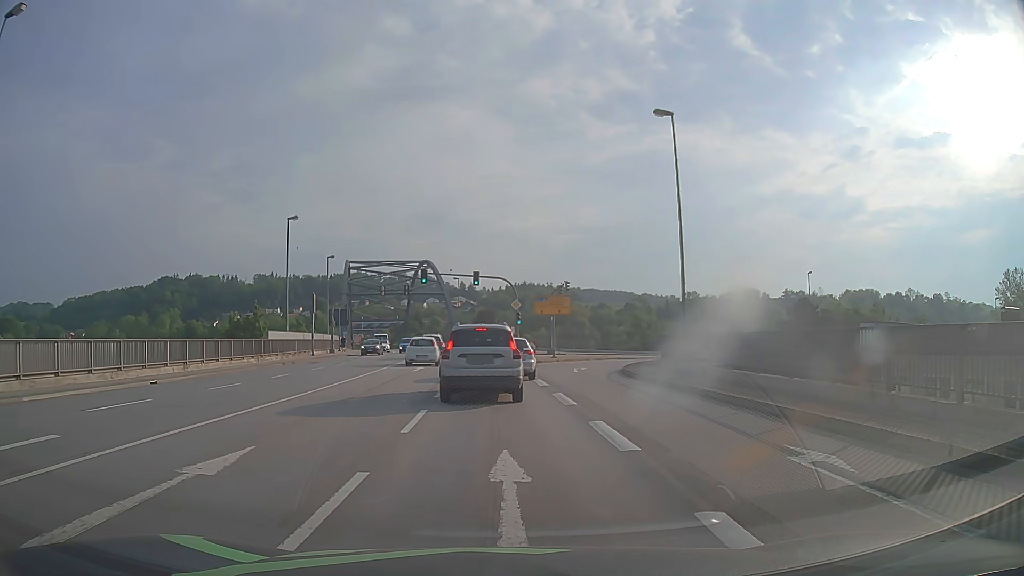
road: primary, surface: asphalt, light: Day
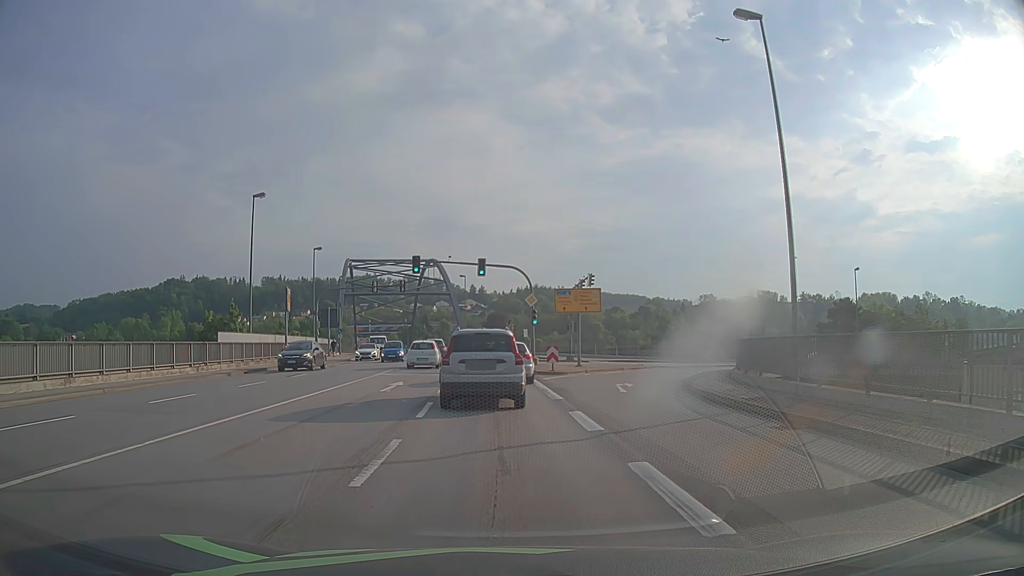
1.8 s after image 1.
(-0.1, +9.3) m; -1°
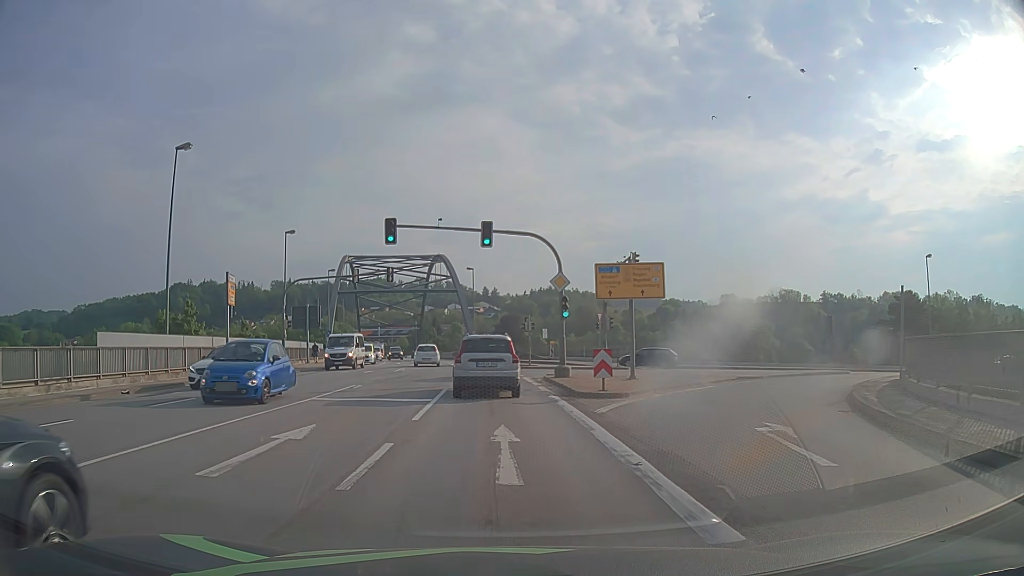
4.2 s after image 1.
(-0.1, +12.2) m; -1°
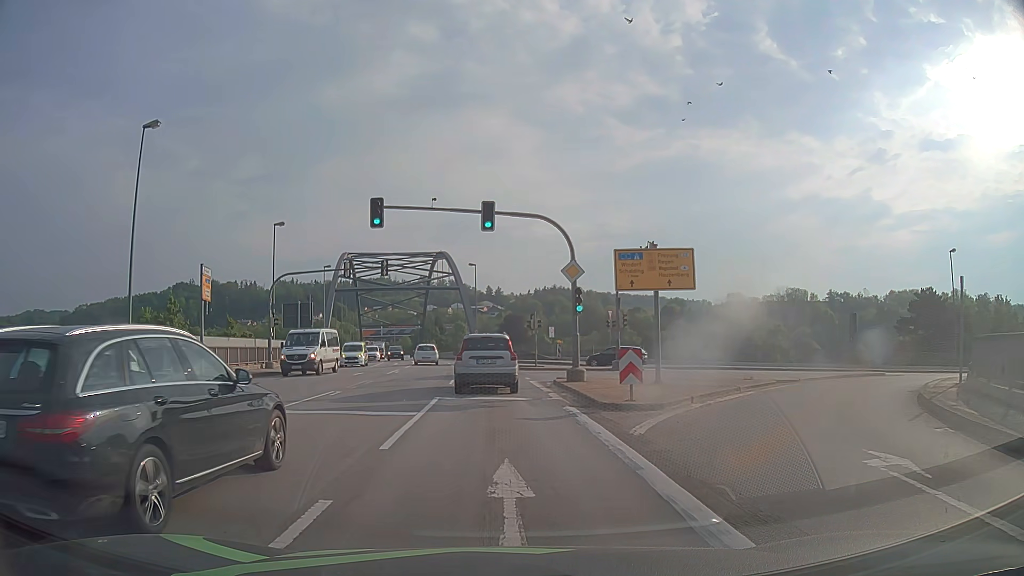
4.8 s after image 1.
(0.0, +3.6) m; -1°
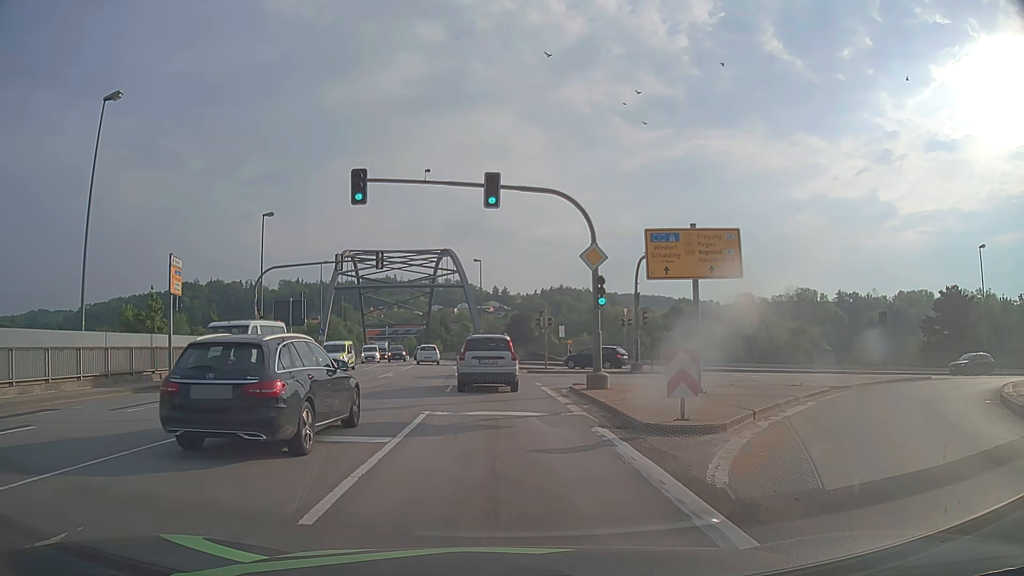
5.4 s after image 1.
(0.0, +3.8) m; -1°
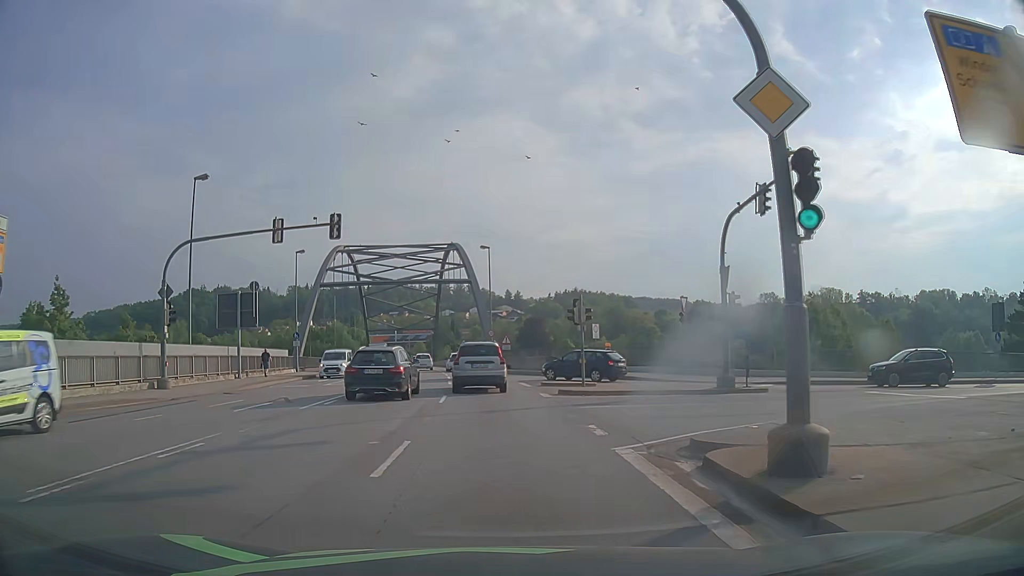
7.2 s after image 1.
(-0.1, +12.7) m; -1°
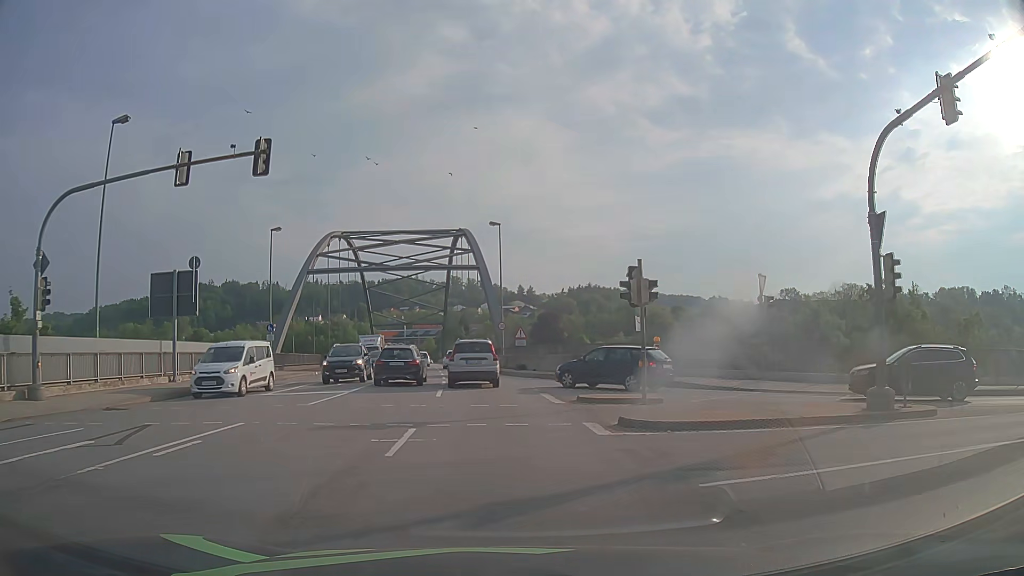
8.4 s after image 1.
(0.0, +9.5) m; -1°
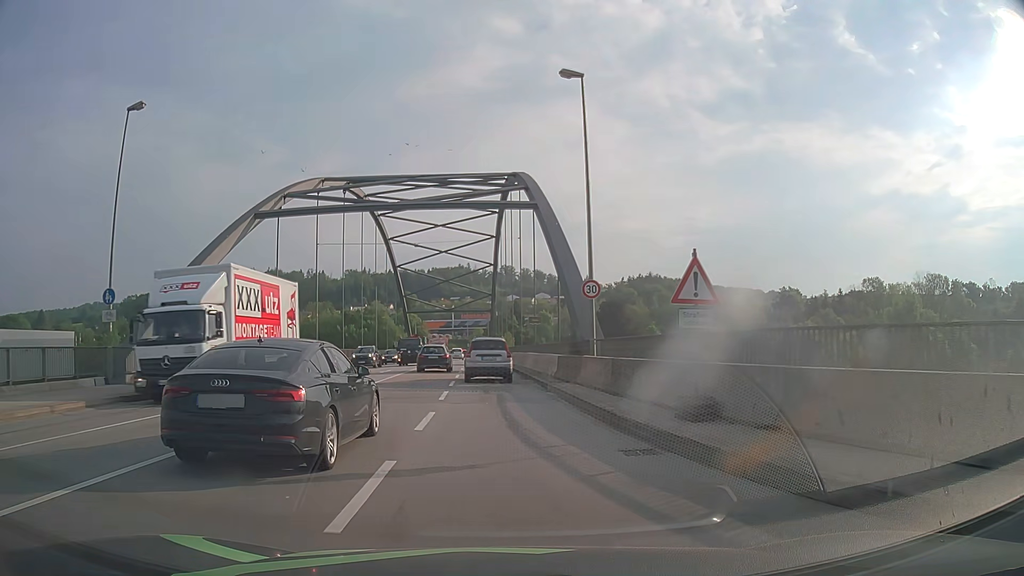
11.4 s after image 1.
(-0.8, +26.6) m; -4°
(0, +10) (-1, +20) (-1, +30) (-2, +40) (-2, +50) (-3, +60) (-3, +70) (-4, +80) (-4, +90) (-5, +100) m
